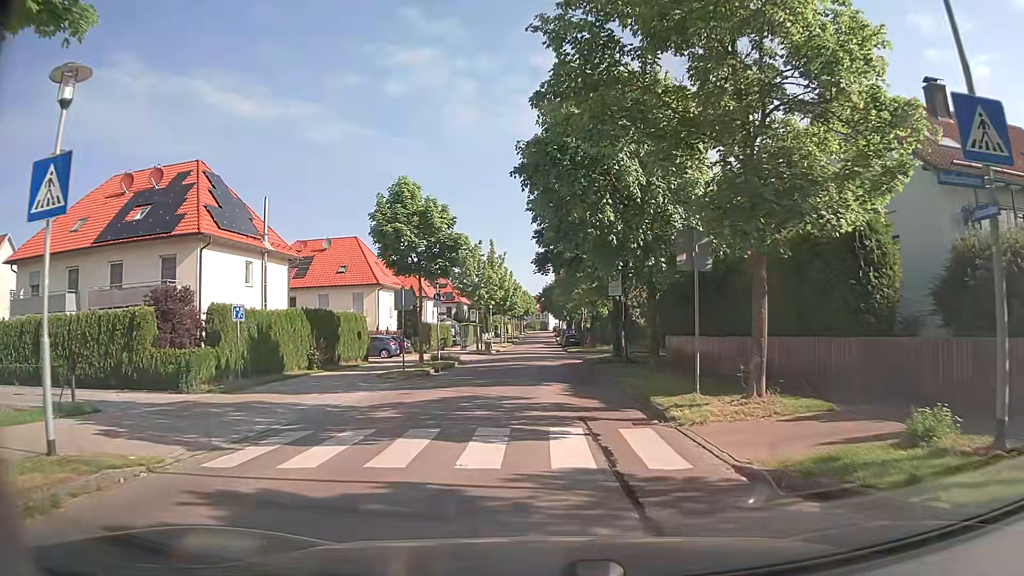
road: residential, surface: asphalt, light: Day
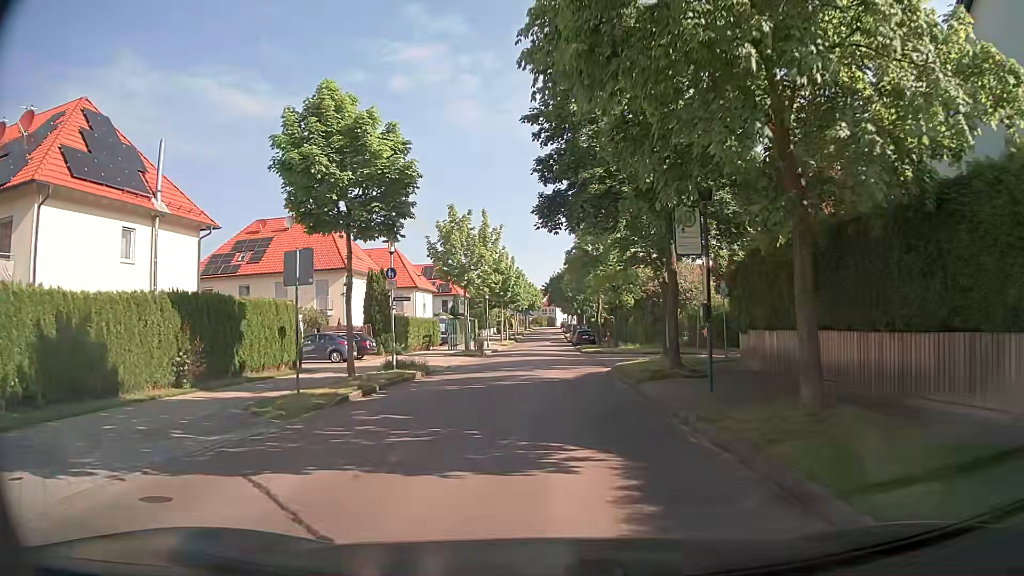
(0.0, +11.7) m; 0°
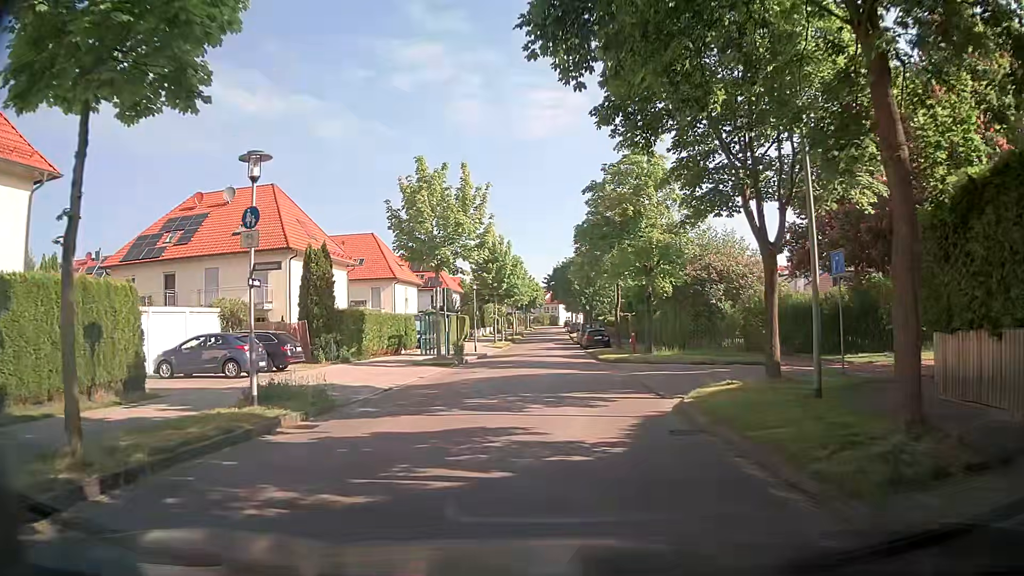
(0.0, +11.4) m; 0°
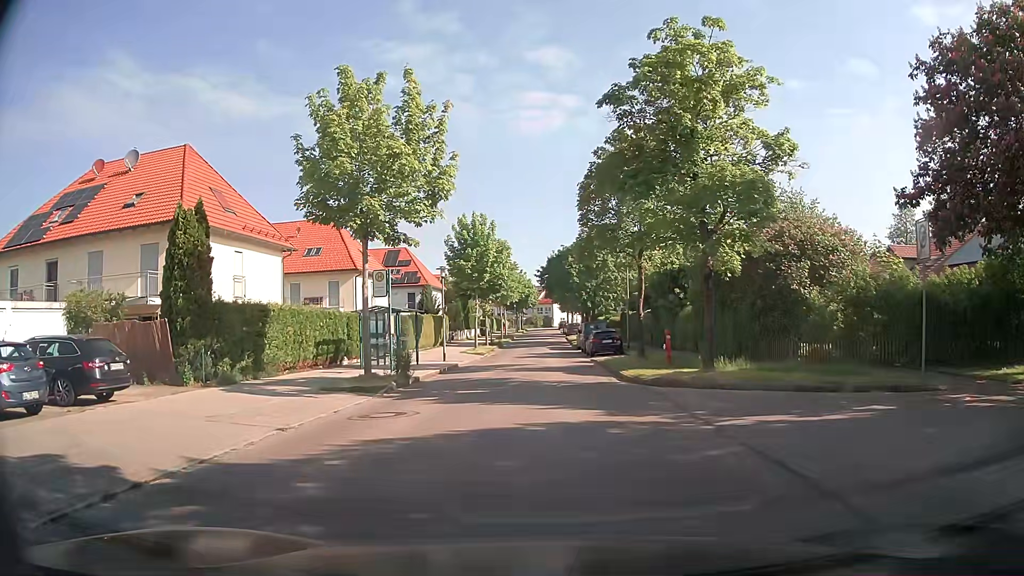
(0.0, +10.9) m; -1°
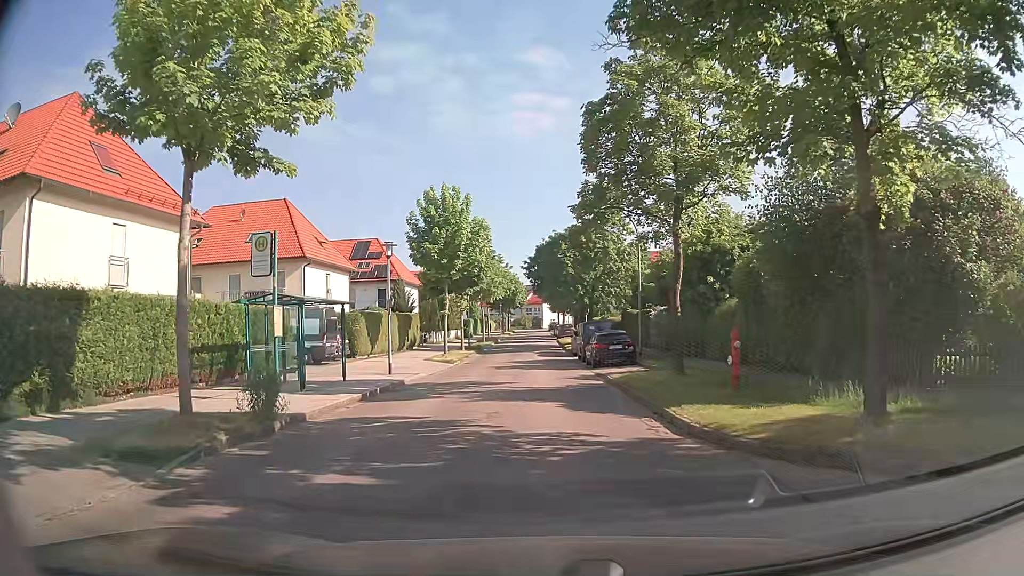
(+0.3, +9.4) m; +2°
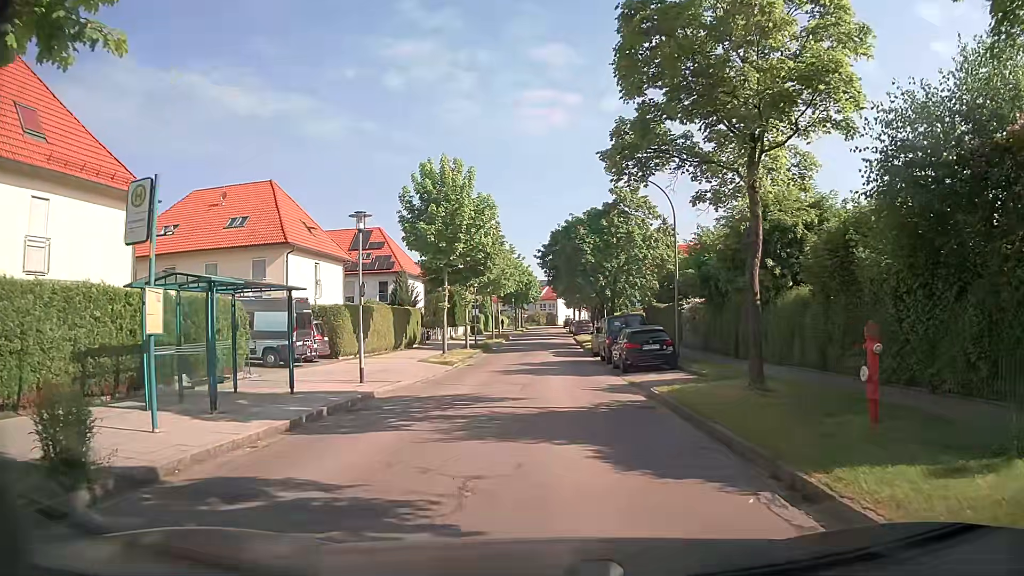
(-0.1, +5.5) m; -2°
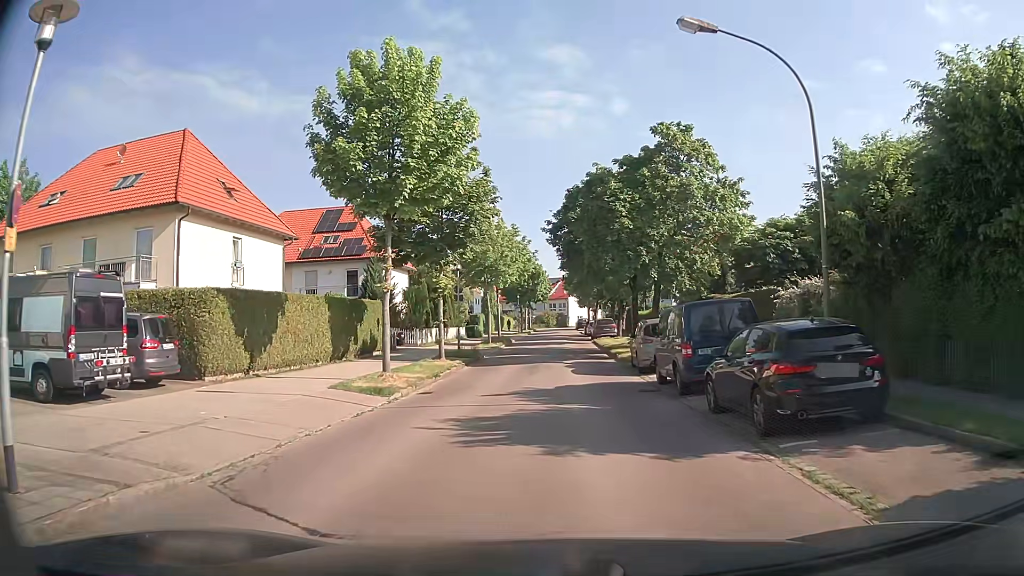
(-0.1, +13.3) m; -1°
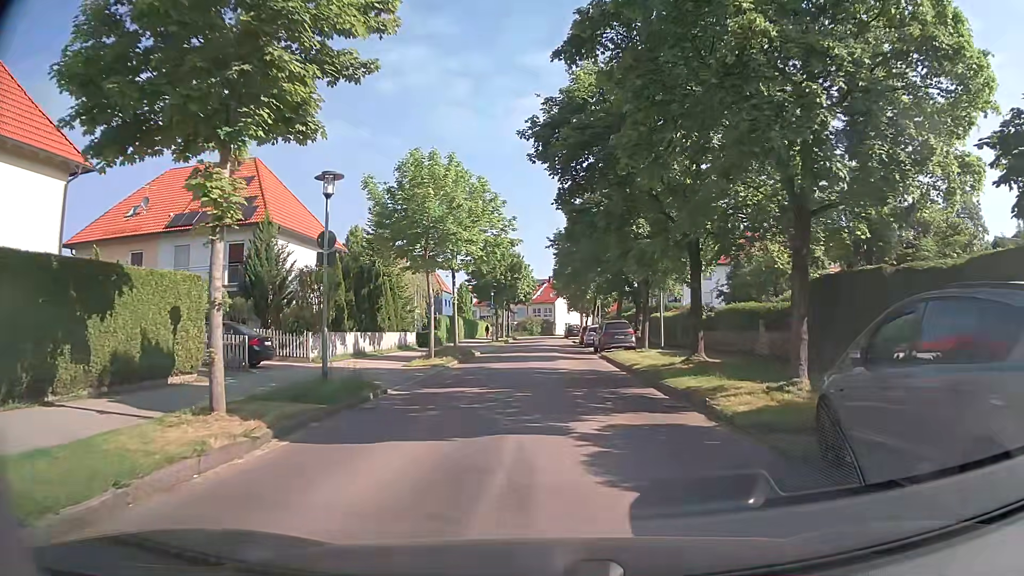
(+0.2, +17.8) m; +2°
(0, +10) (0, +20) (0, +30) (0, +40) (0, +50) (0, +60) (0, +70) (-1, +80) (-1, +90) (0, +100) m
